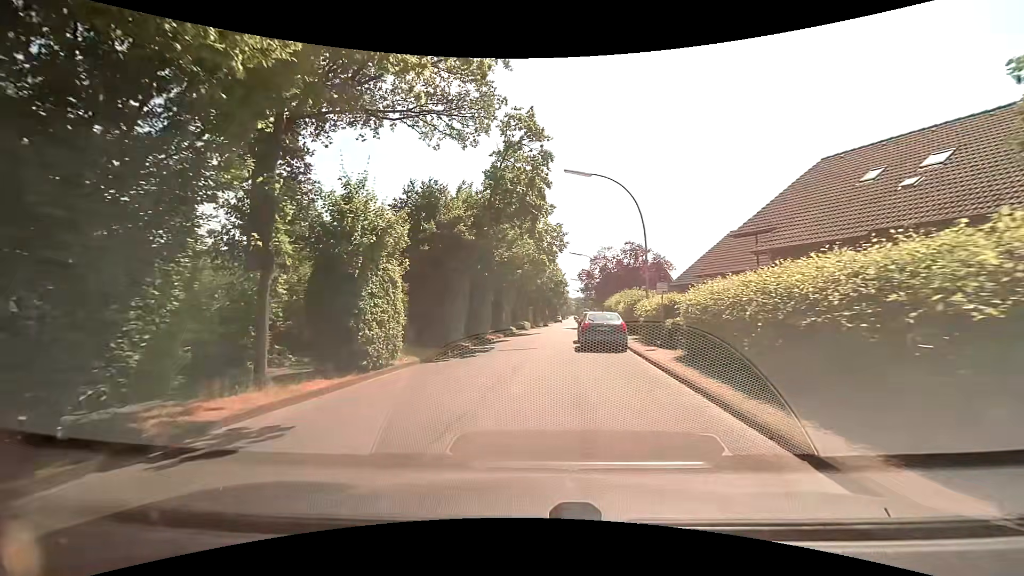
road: secondary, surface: asphalt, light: Day
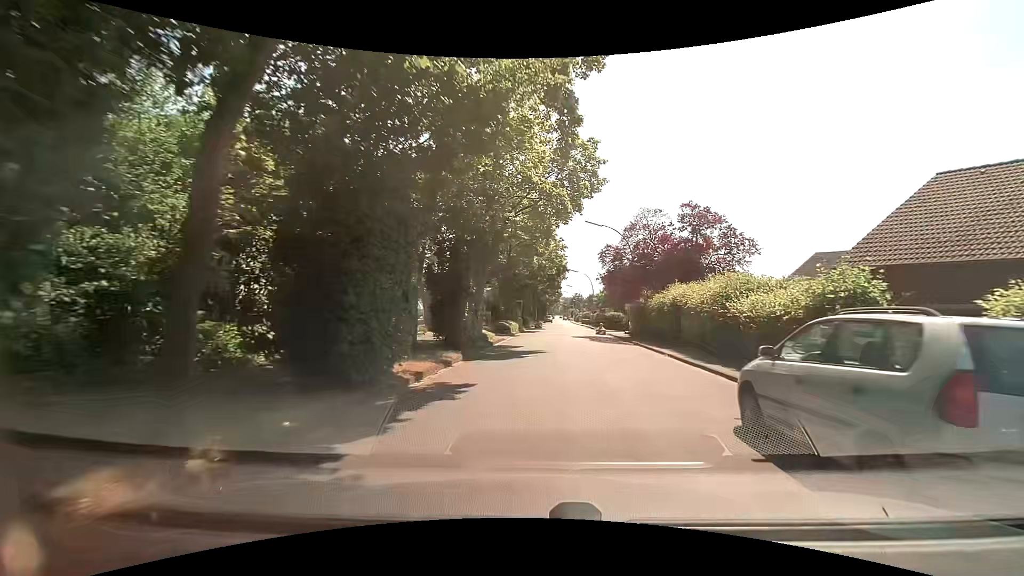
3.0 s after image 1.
(-0.9, +20.8) m; +1°
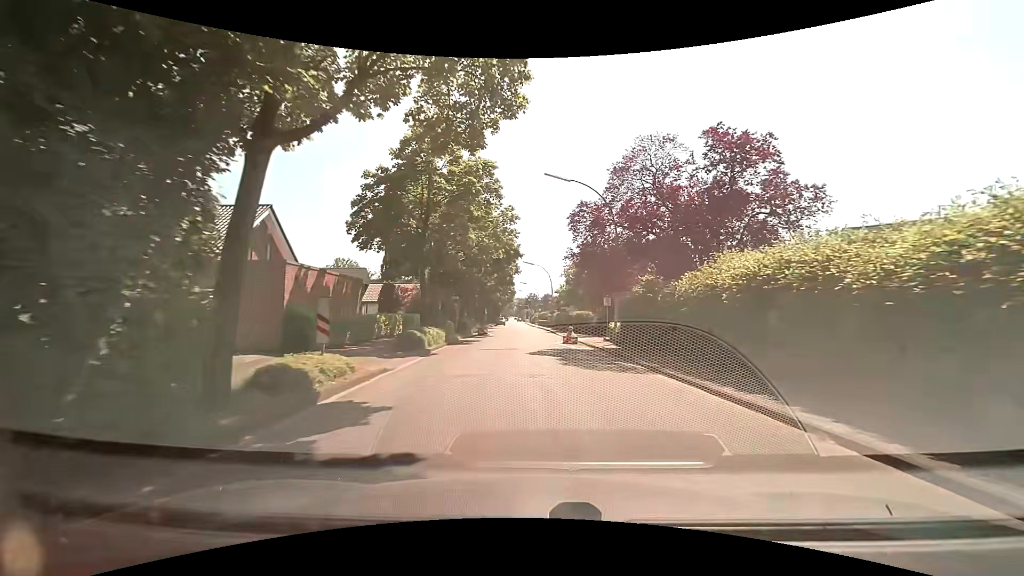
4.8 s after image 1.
(+0.8, +13.8) m; +5°
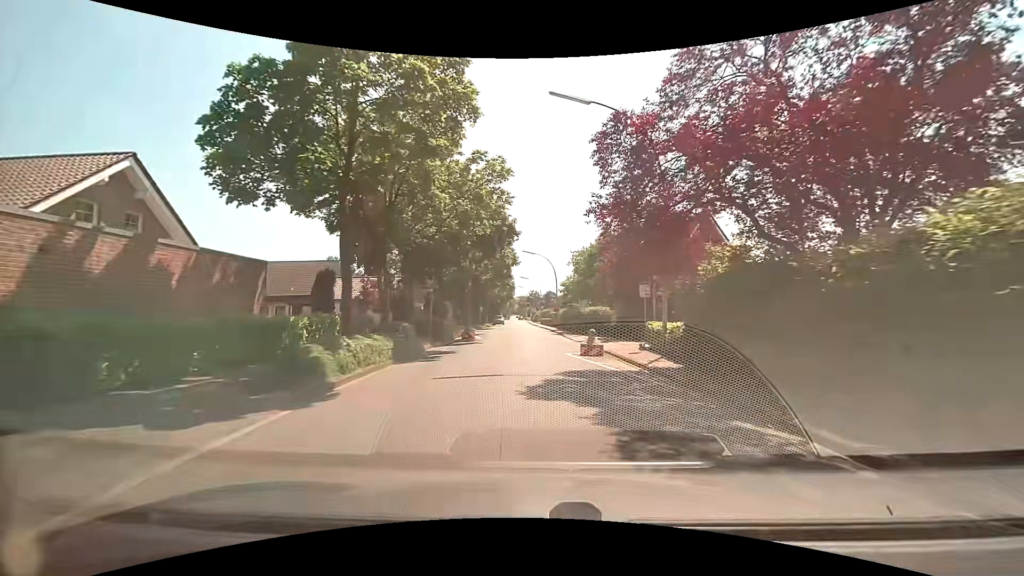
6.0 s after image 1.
(0.0, +9.6) m; 0°
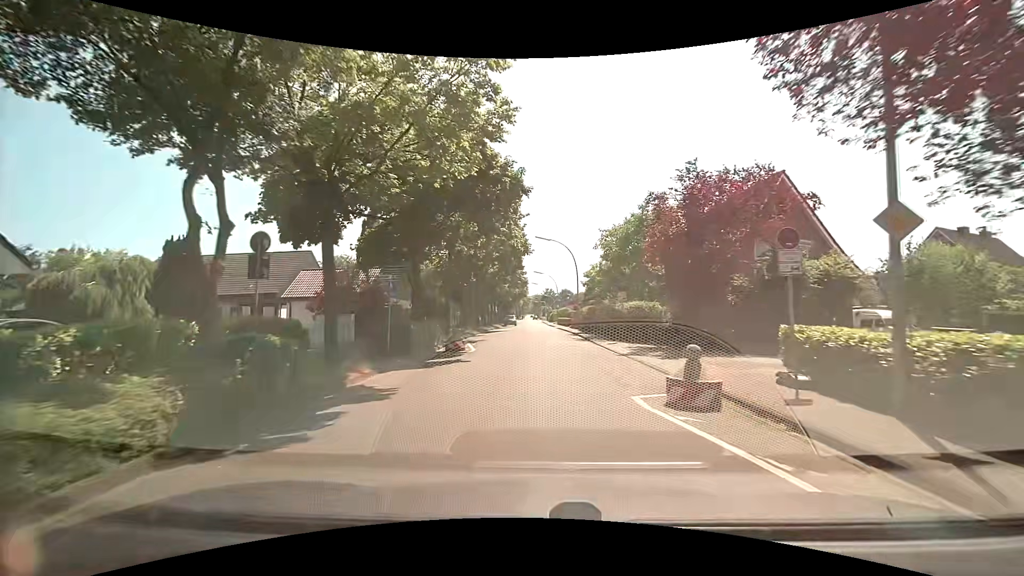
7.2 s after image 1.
(-0.2, +10.0) m; -2°
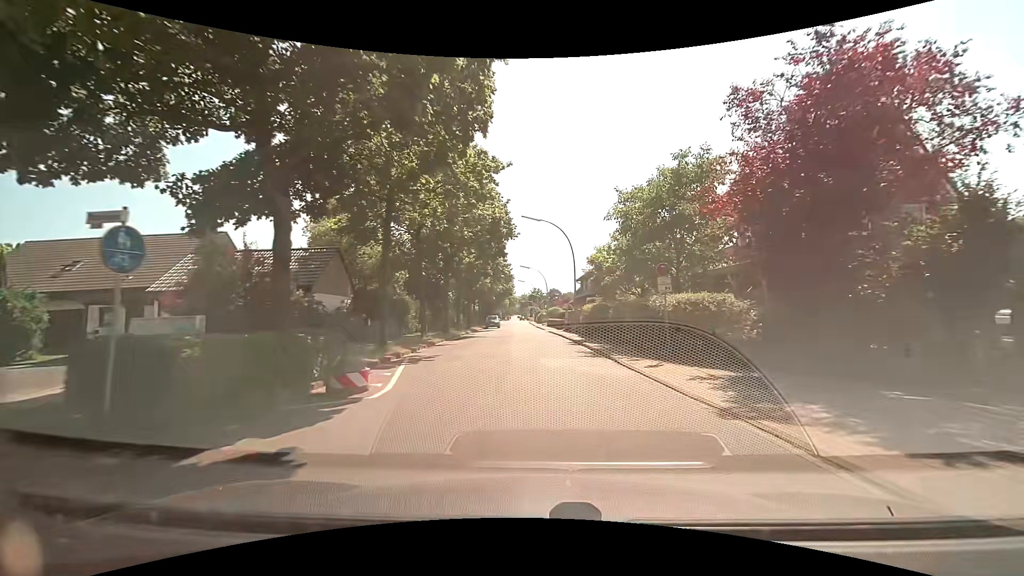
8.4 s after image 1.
(0.0, +10.5) m; +1°
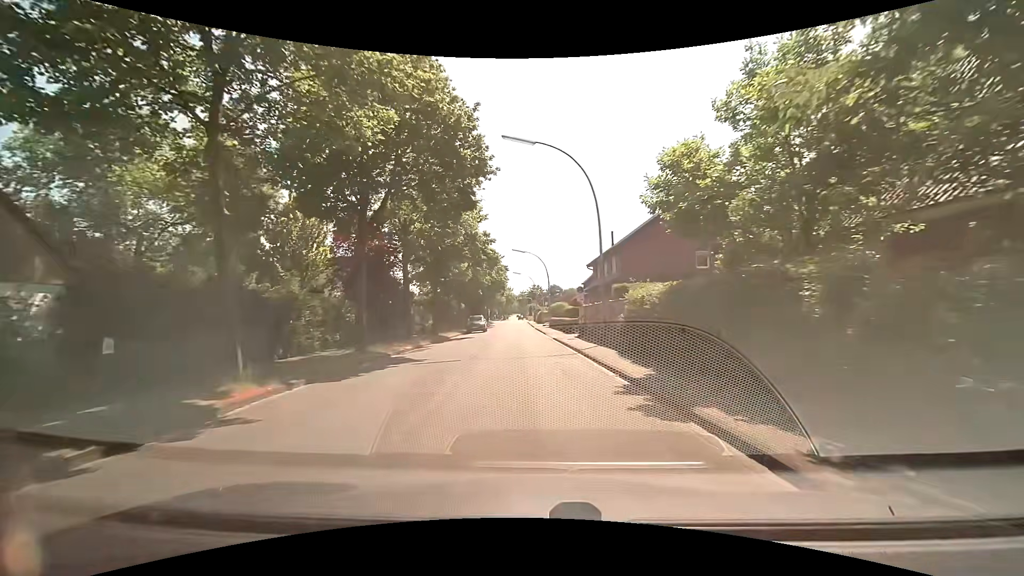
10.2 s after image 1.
(+0.3, +17.1) m; +1°
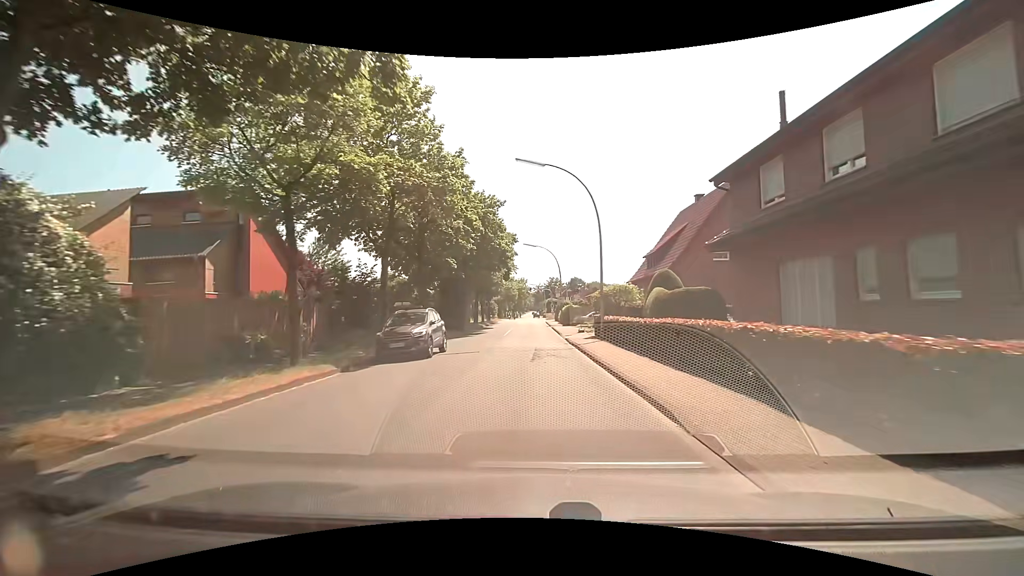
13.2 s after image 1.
(-0.9, +31.6) m; -2°
(0, +10) (0, +20) (0, +30) (0, +40) (0, +50) (0, +60) (0, +70) (0, +80) (0, +90) (0, +100) m
